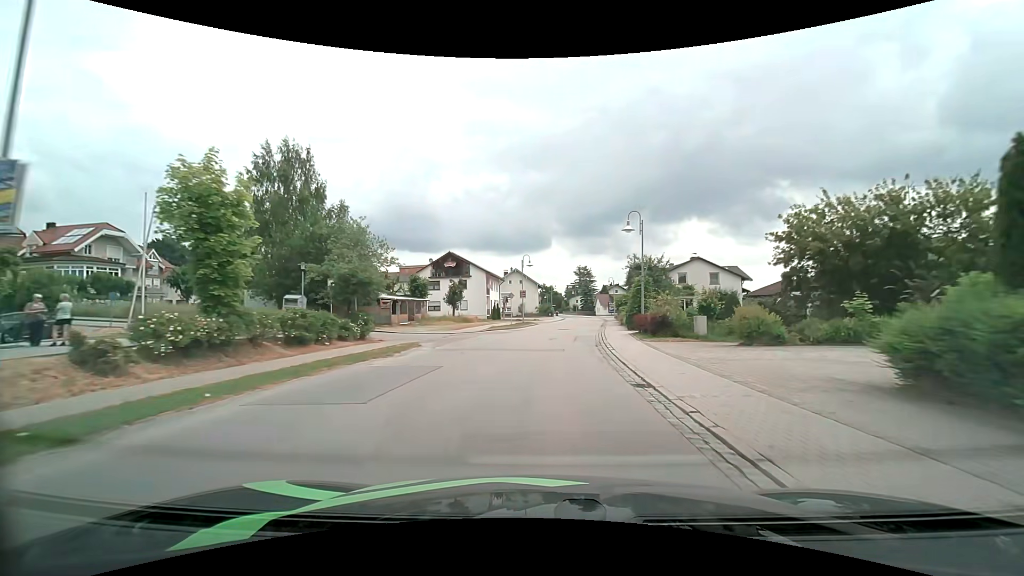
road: secondary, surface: asphalt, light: Day
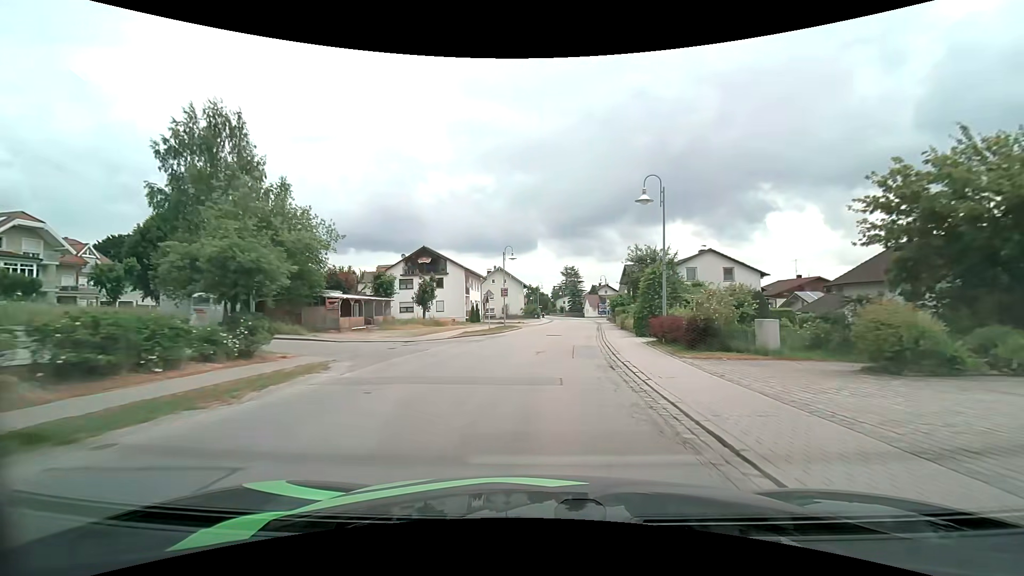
(+0.1, +7.9) m; +2°
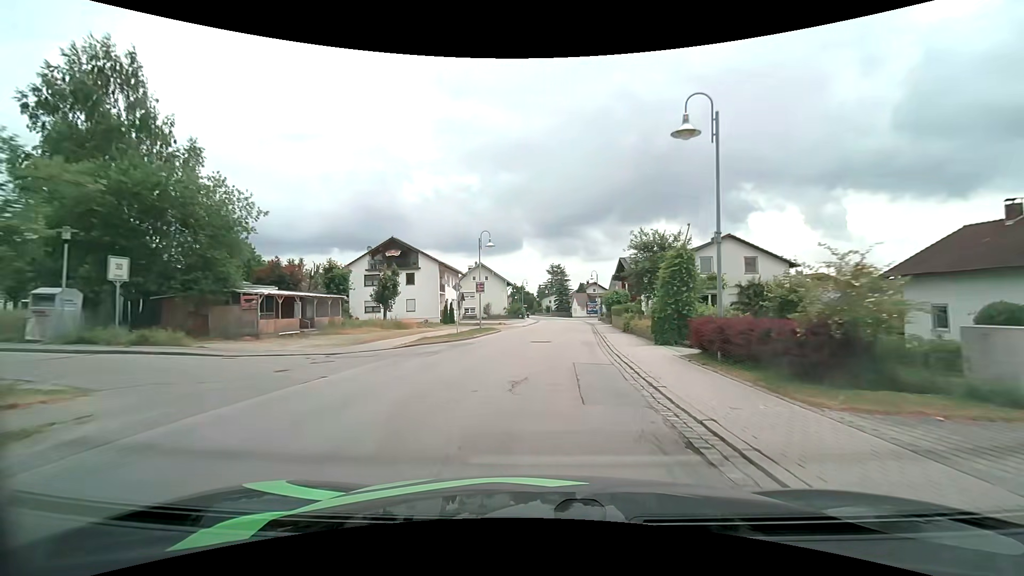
(+0.1, +7.8) m; +2°
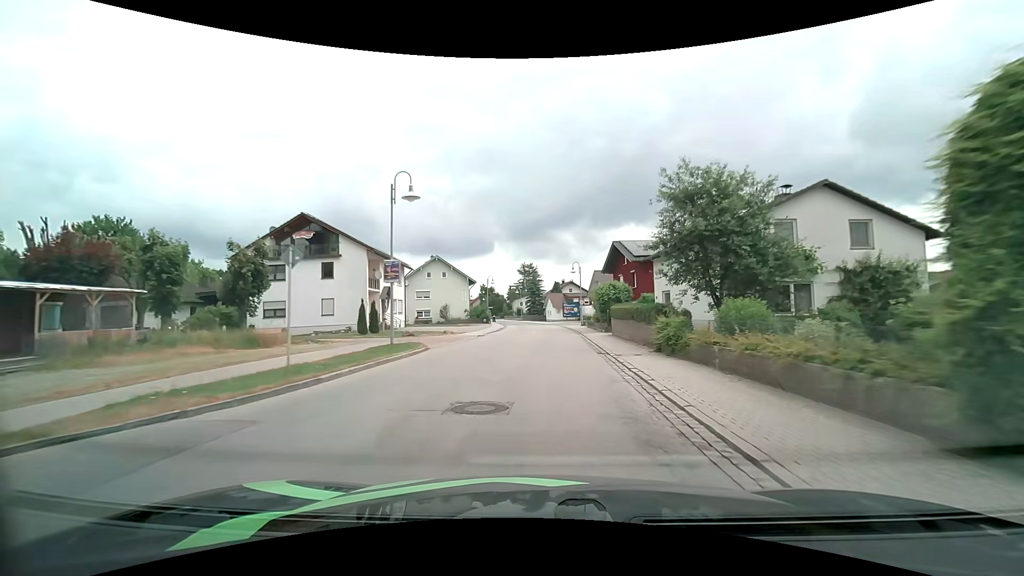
(+0.5, +15.6) m; +3°
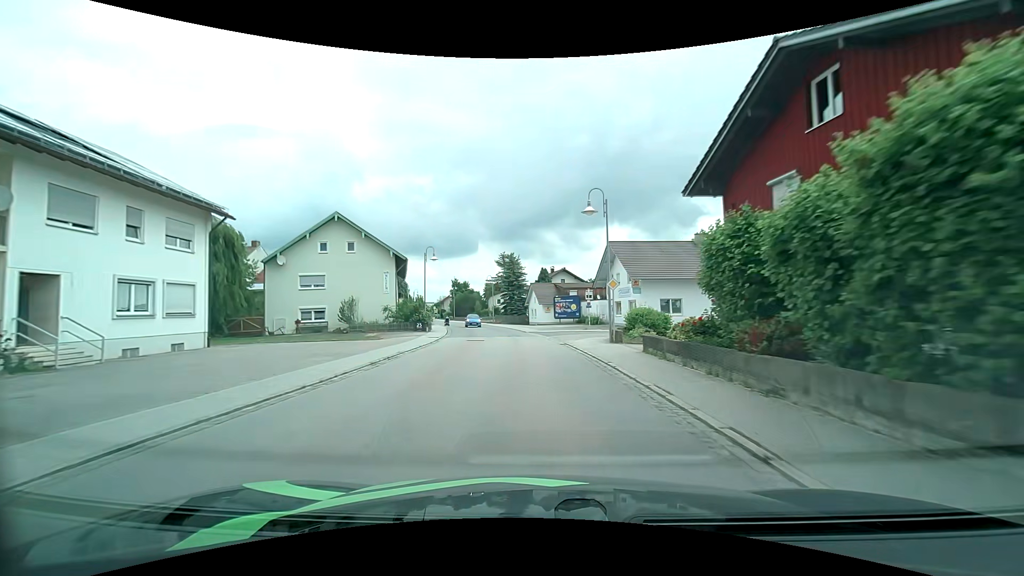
(+0.8, +32.1) m; +2°
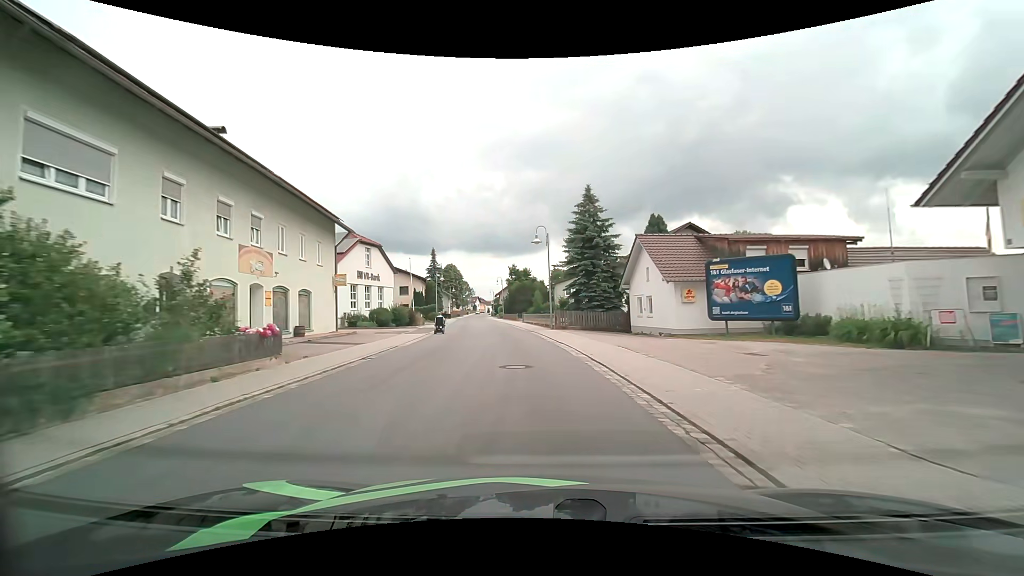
(-2.2, +38.1) m; -8°
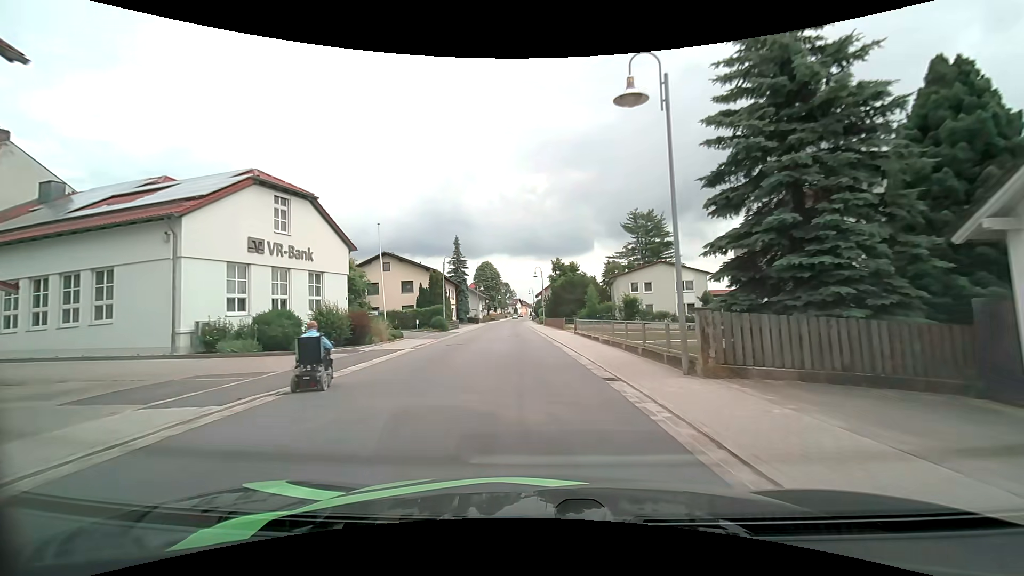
(-1.1, +22.9) m; -5°
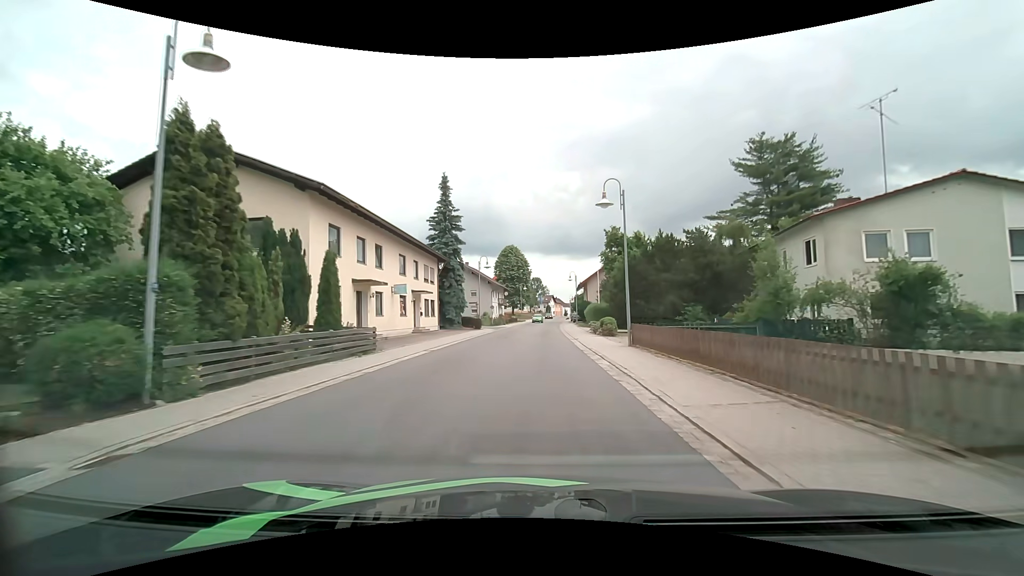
(-1.5, +38.2) m; -4°
(0, +10) (0, +20) (0, +30) (+1, +40) (+1, +50) (+1, +60) (+2, +70) (+2, +80) (+3, +90) (+3, +100) m
